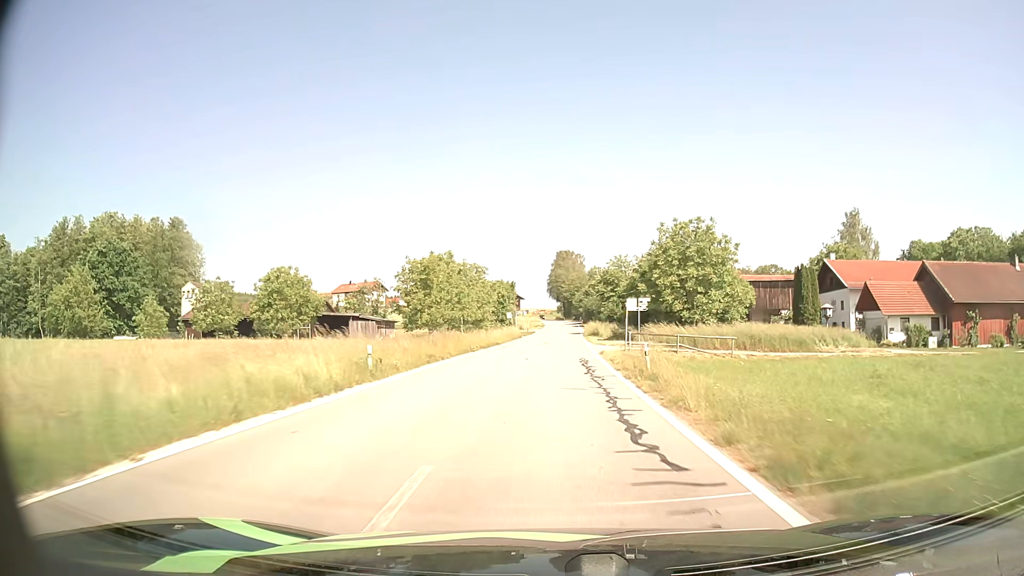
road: tertiary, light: Day
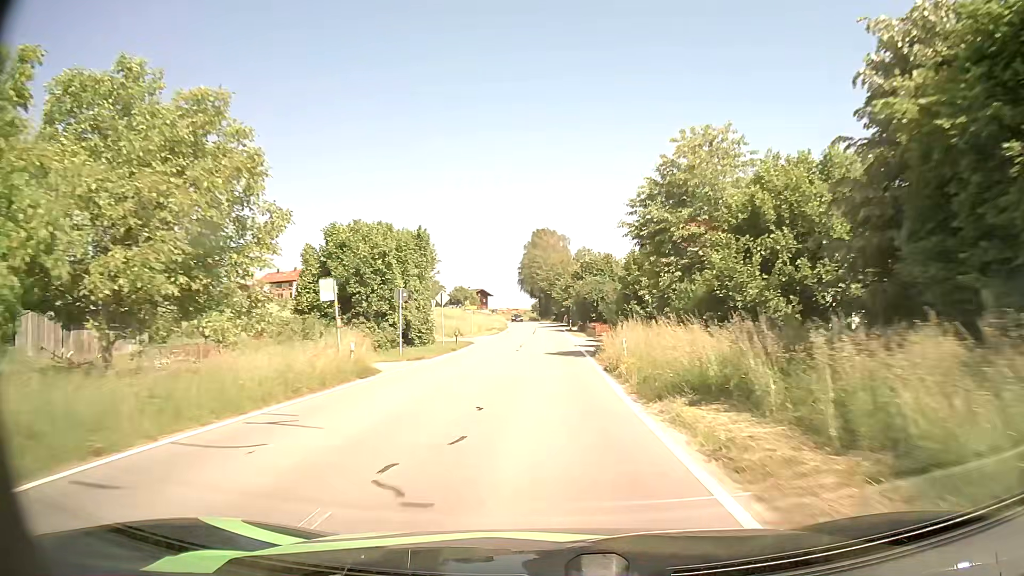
(+1.3, +49.7) m; +2°
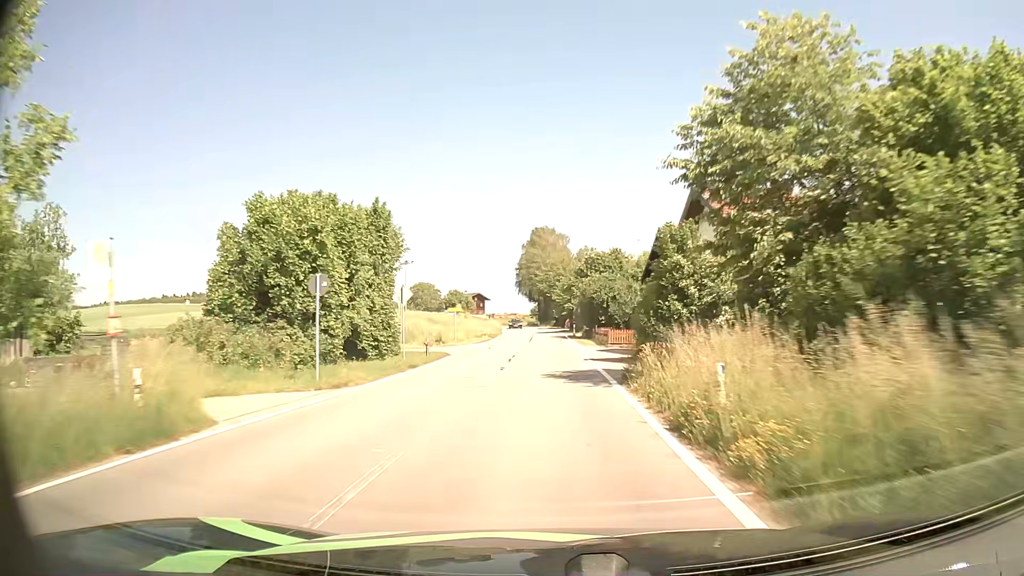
(0.0, +9.9) m; 0°
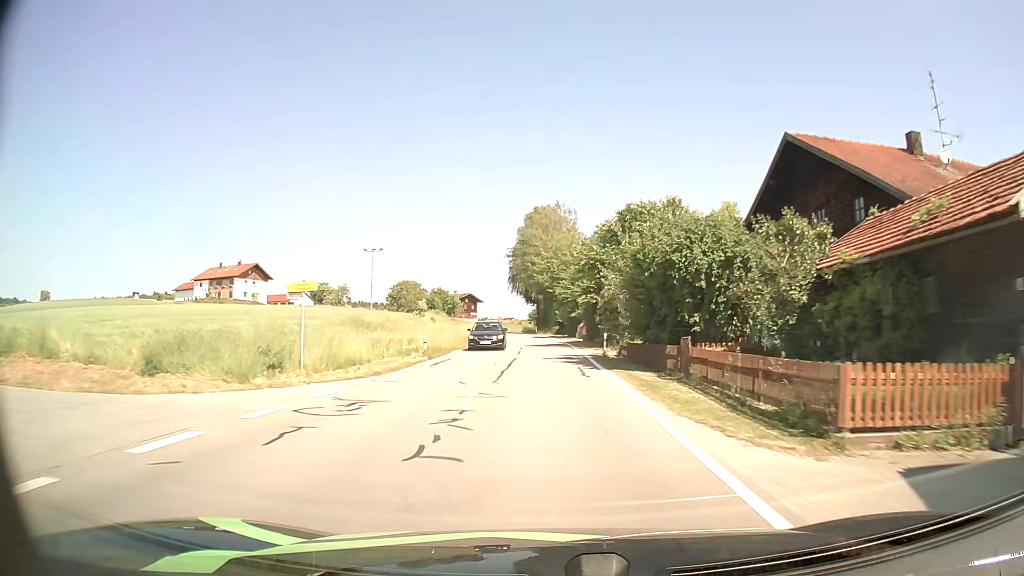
(+0.1, +29.7) m; 0°
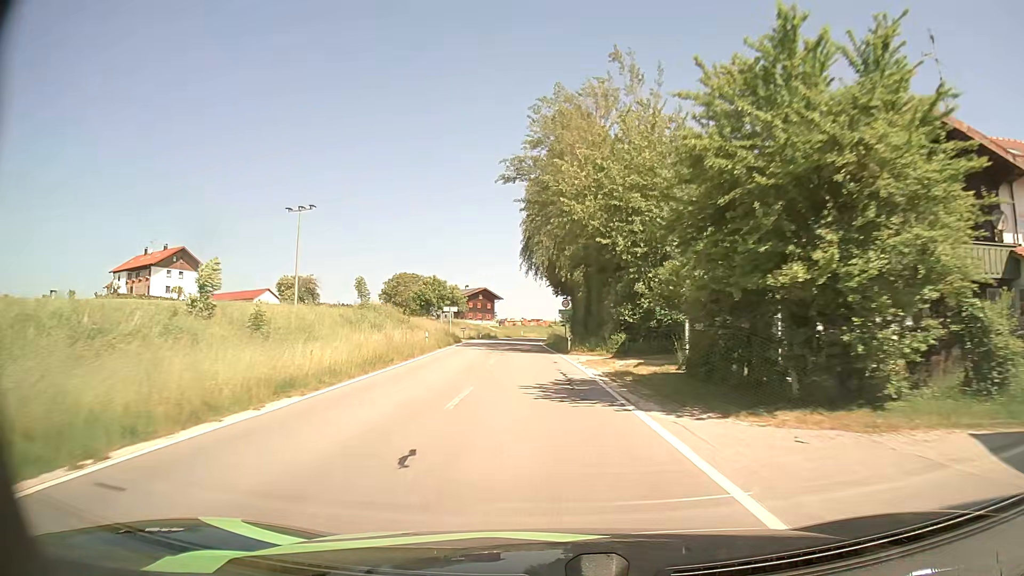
(-0.5, +48.2) m; -3°
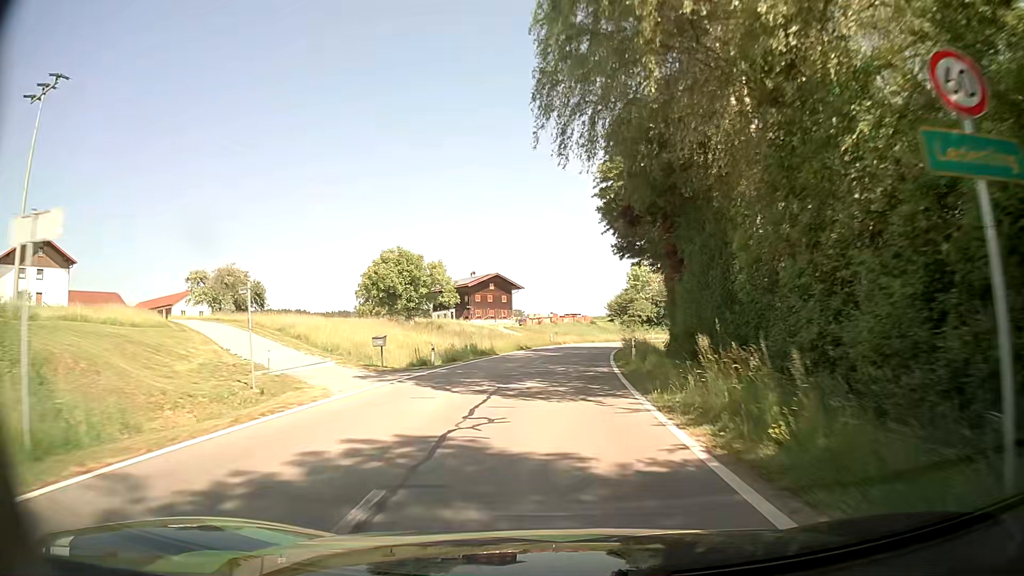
(-2.0, +45.8) m; -4°
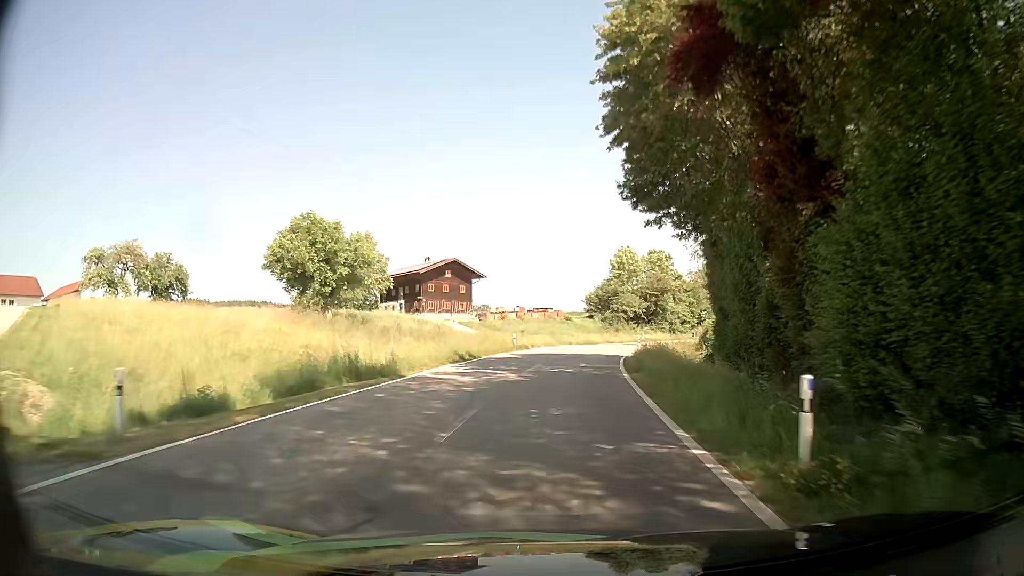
(+0.5, +17.6) m; +3°
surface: asphalt
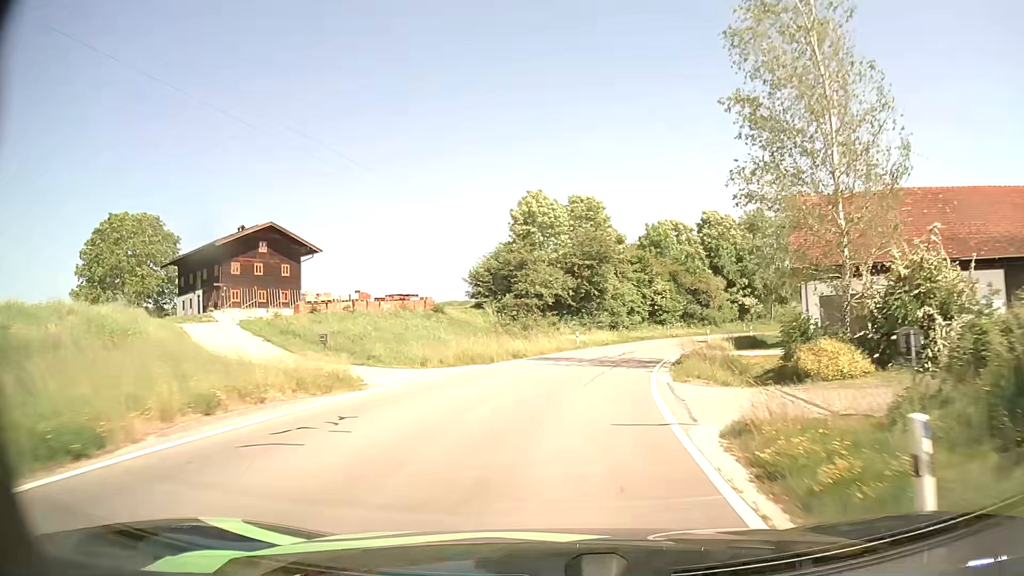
(+2.4, +34.3) m; +9°
(0, +10) (+2, +20) (+4, +30) (+7, +39) (+11, +48) (+16, +57) (+22, +65) (+29, +72) (+36, +79) (+44, +86) m
